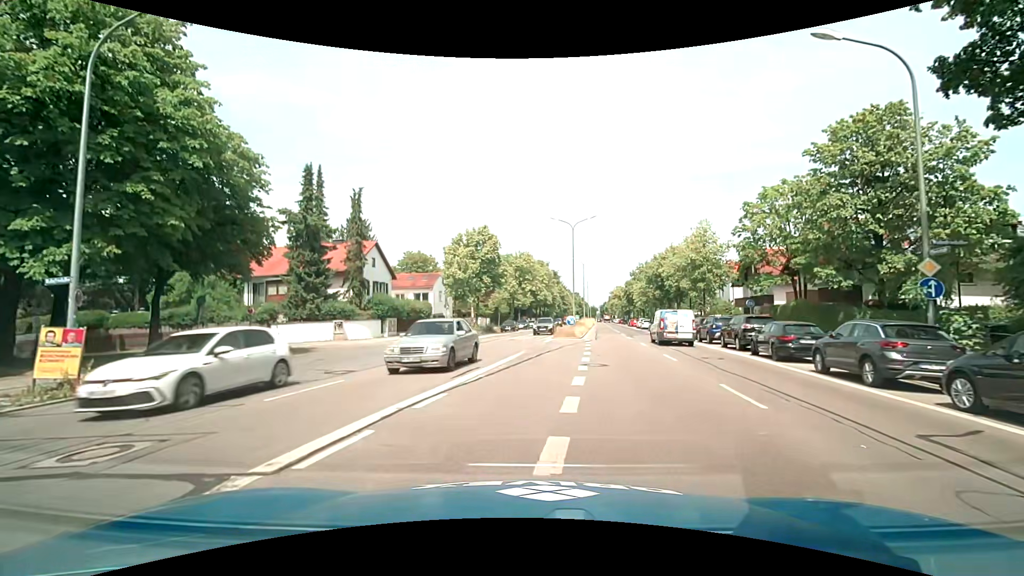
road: primary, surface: asphalt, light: Day
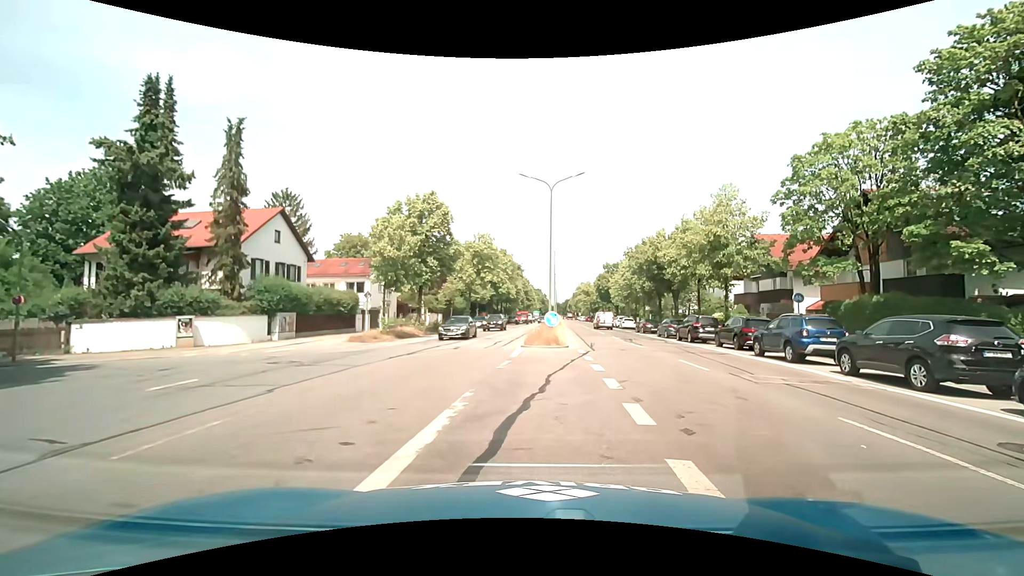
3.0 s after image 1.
(+0.2, +12.4) m; +5°
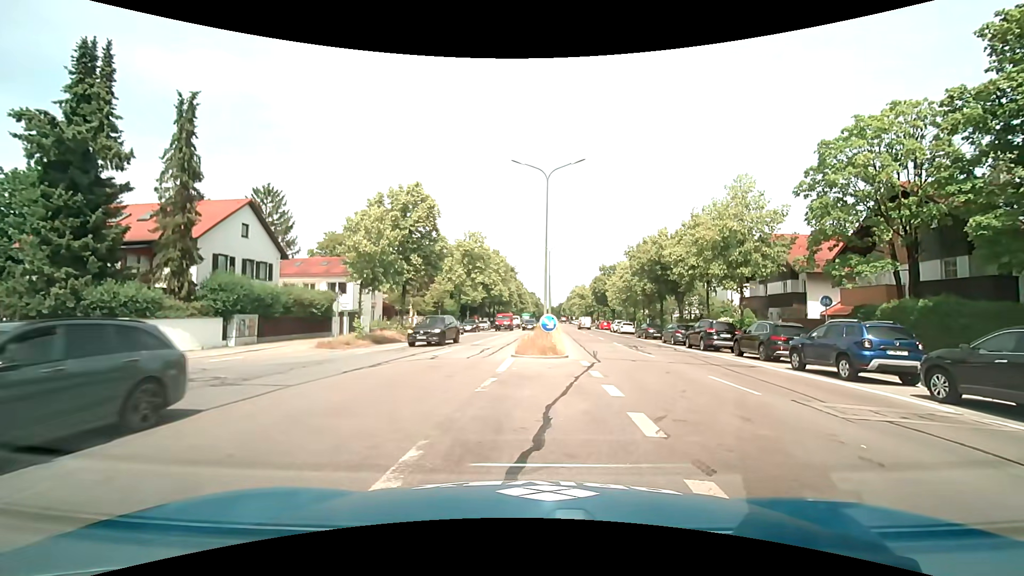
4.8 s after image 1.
(+0.1, +3.3) m; -1°
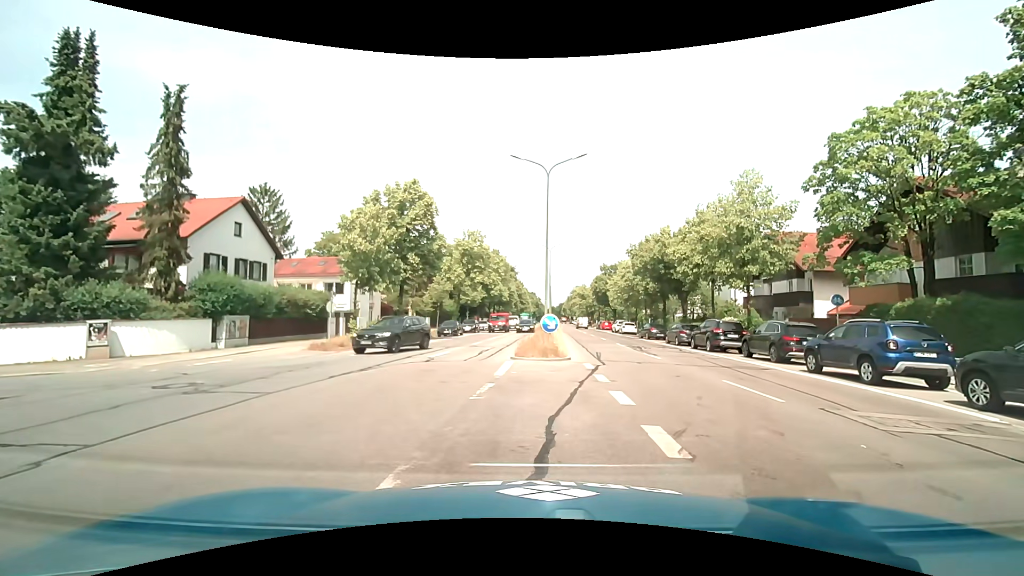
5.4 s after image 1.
(0.0, +0.9) m; +2°
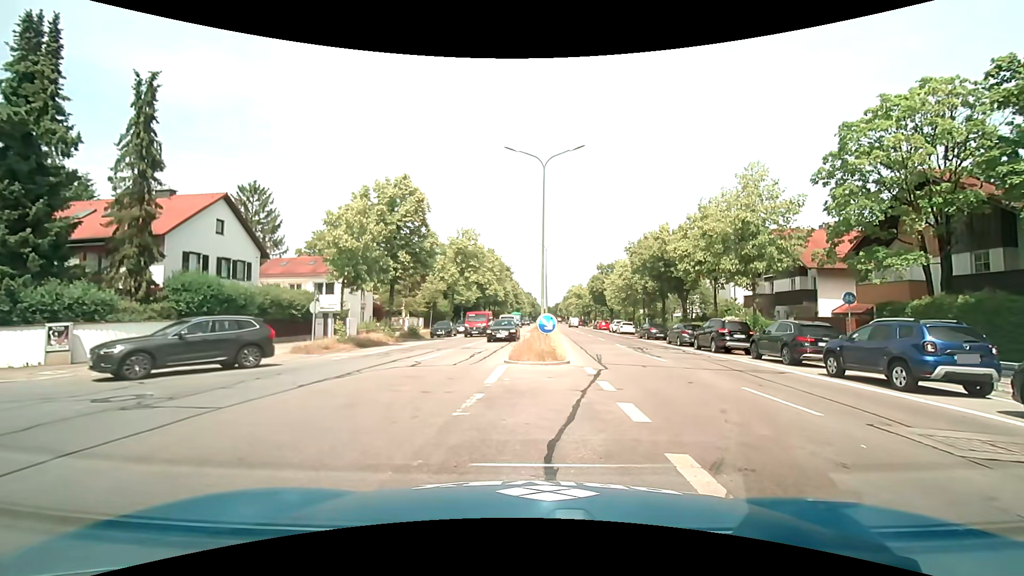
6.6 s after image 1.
(0.0, +1.3) m; 0°
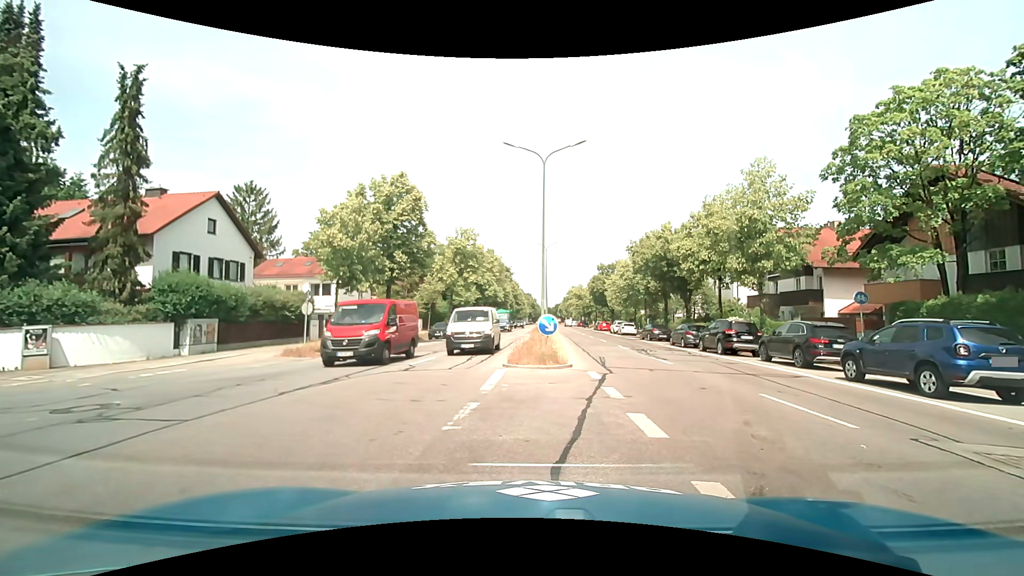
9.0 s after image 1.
(0.0, +0.8) m; 0°
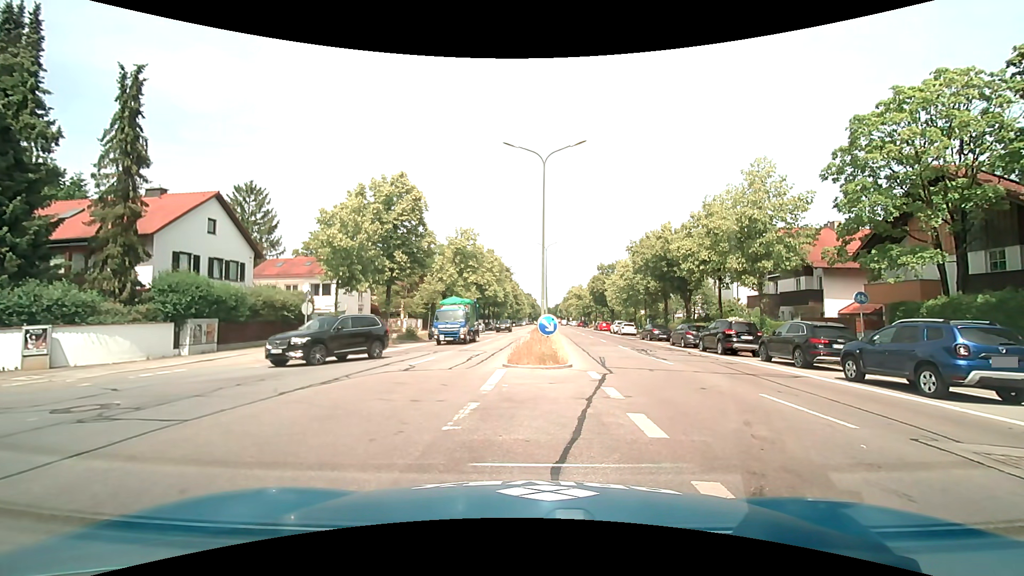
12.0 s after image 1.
(0.0, 0.0) m; 0°
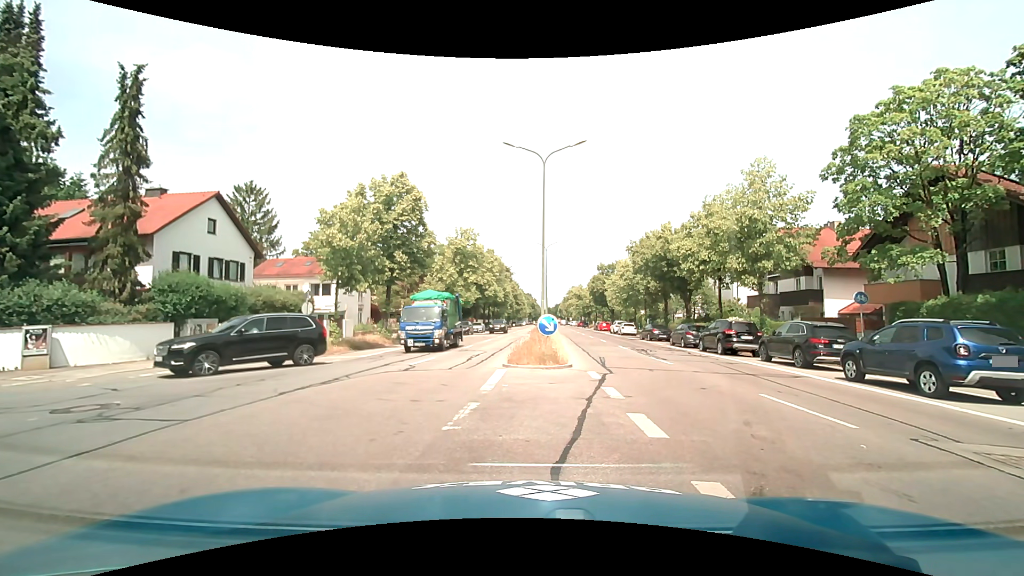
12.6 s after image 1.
(0.0, 0.0) m; 0°
(-3, +9) (-12, +13) (-22, +13) (-32, +13) (-42, +13) (-52, +13) (-62, +14) (-72, +15) (-82, +16) (-91, +16) m
